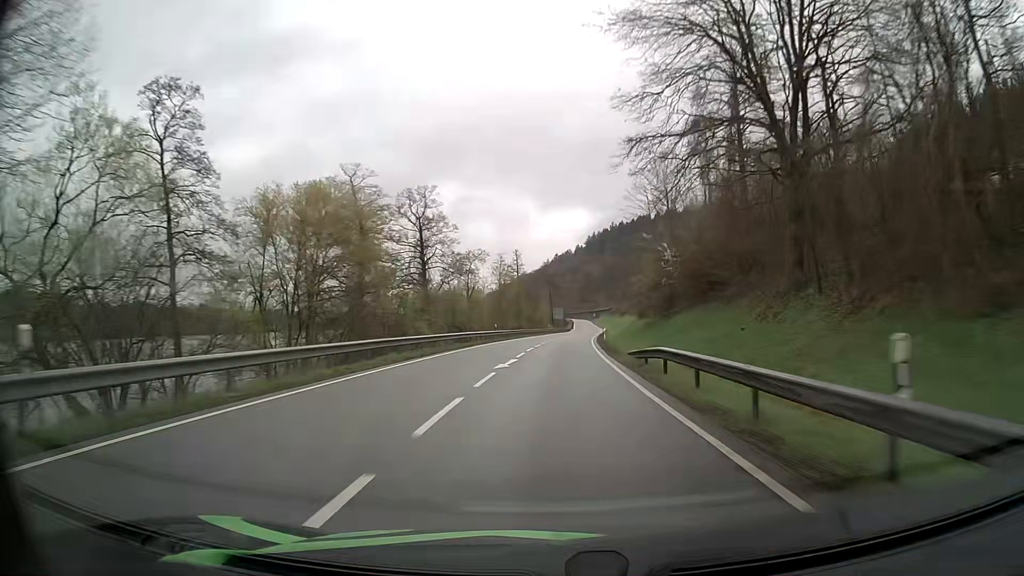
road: primary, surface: asphalt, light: Day
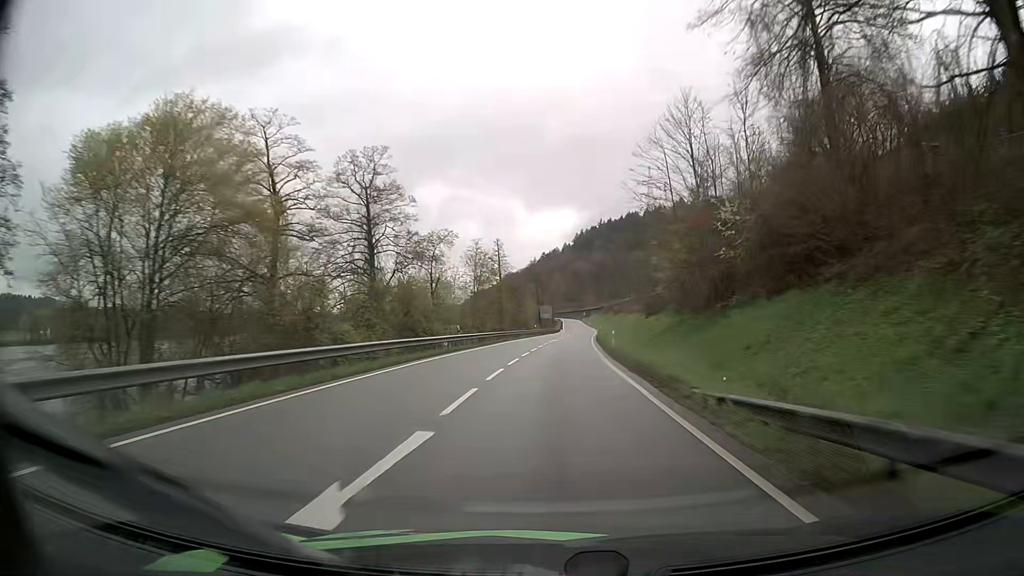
(+0.2, +16.2) m; +1°
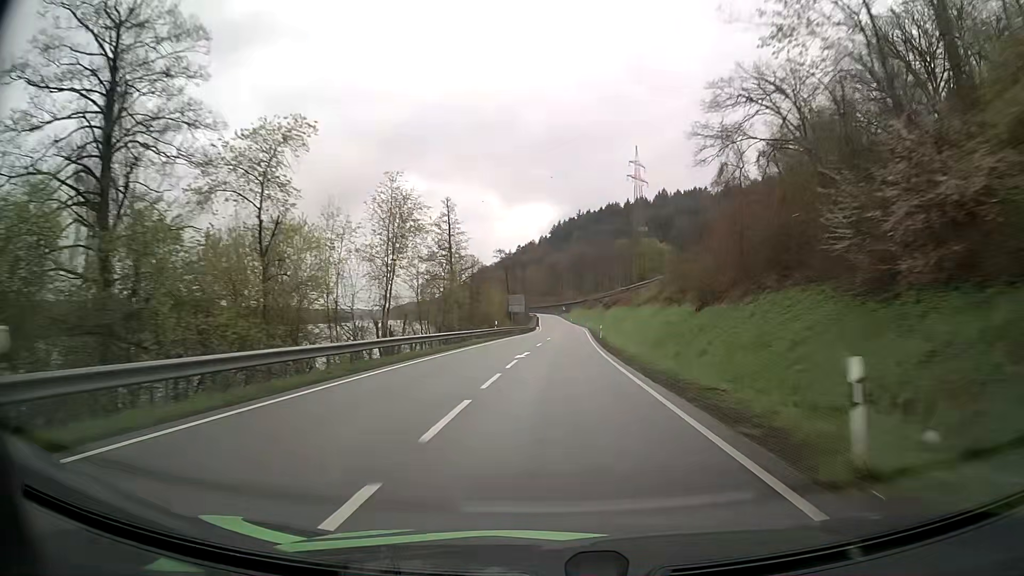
(+0.5, +32.4) m; +2°
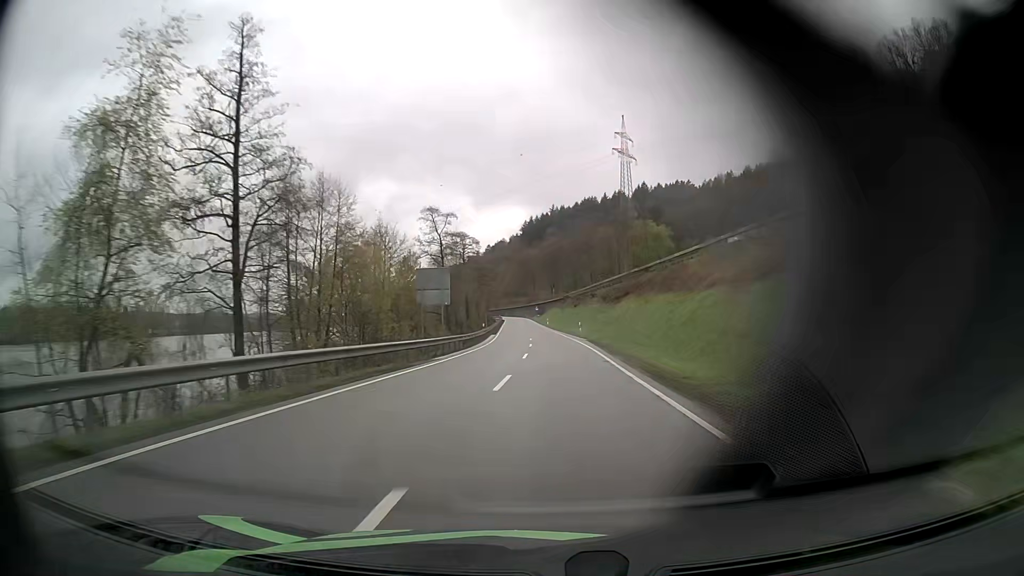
(+1.3, +48.6) m; +3°
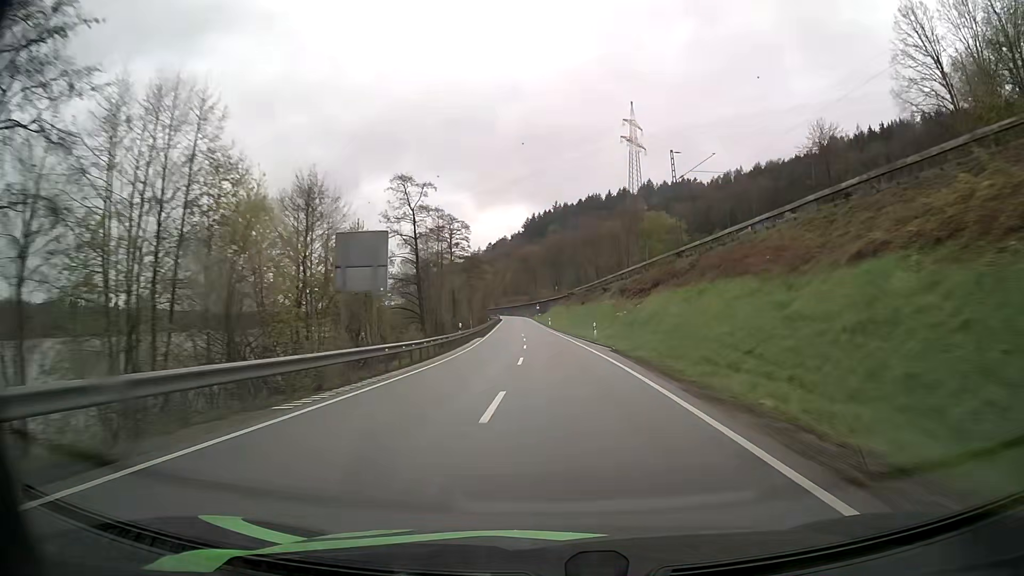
(0.0, +16.2) m; 0°
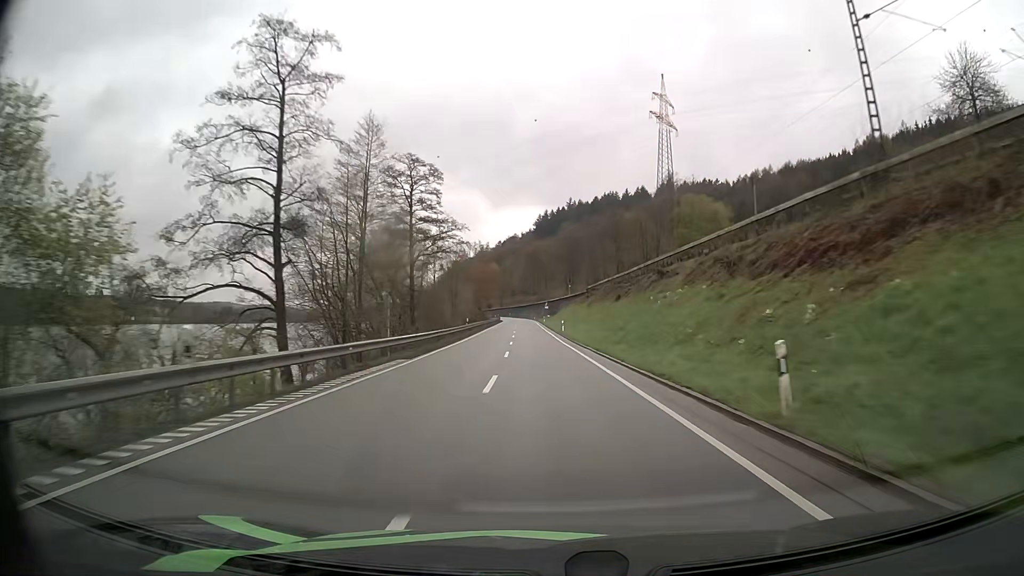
(-0.1, +32.3) m; -1°
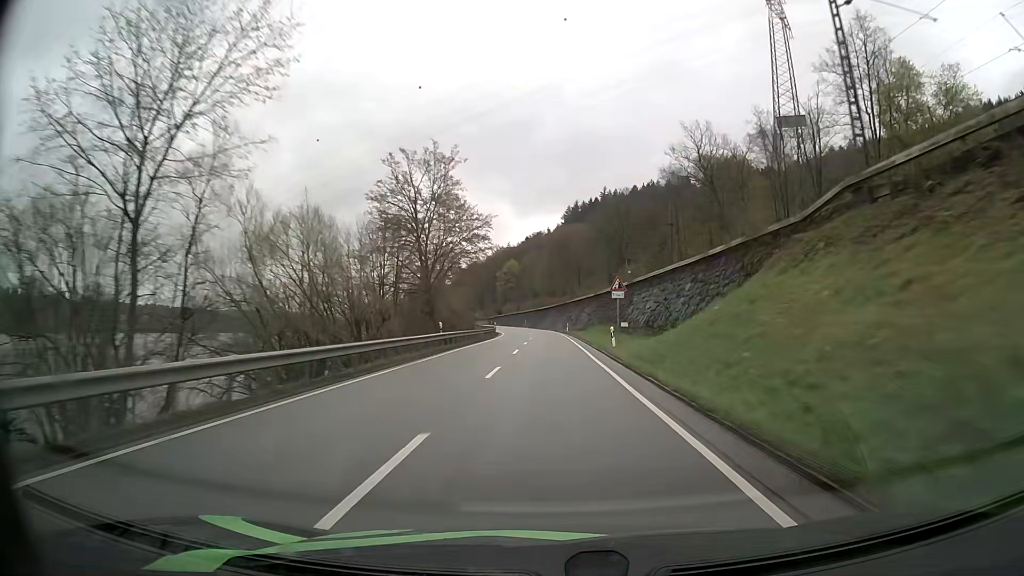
(-2.2, +80.2) m; -2°
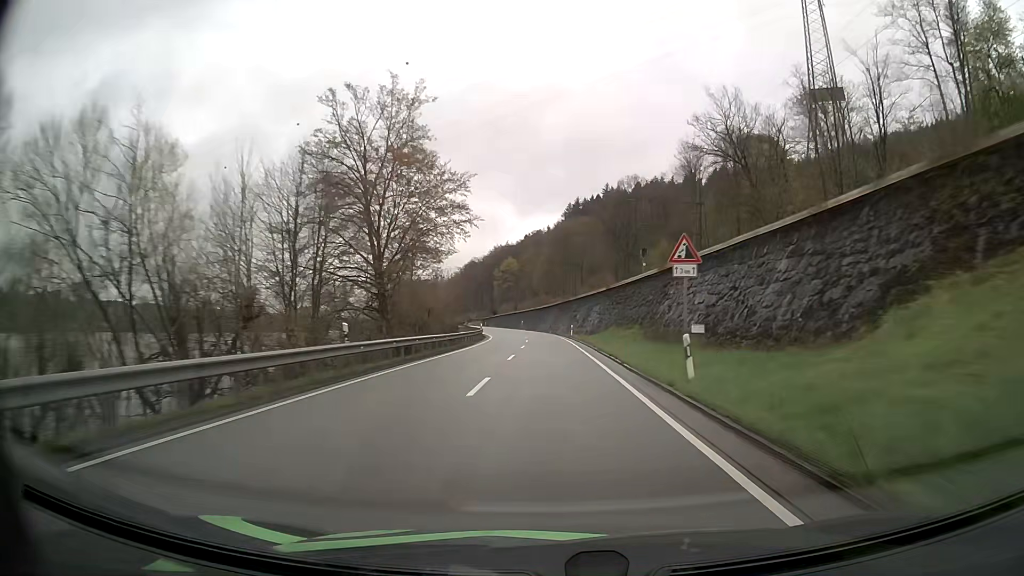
(0.0, +15.8) m; 0°
(0, +10) (0, +20) (0, +30) (0, +40) (0, +50) (-1, +60) (-1, +70) (-2, +80) (-3, +90) (-5, +100) m
